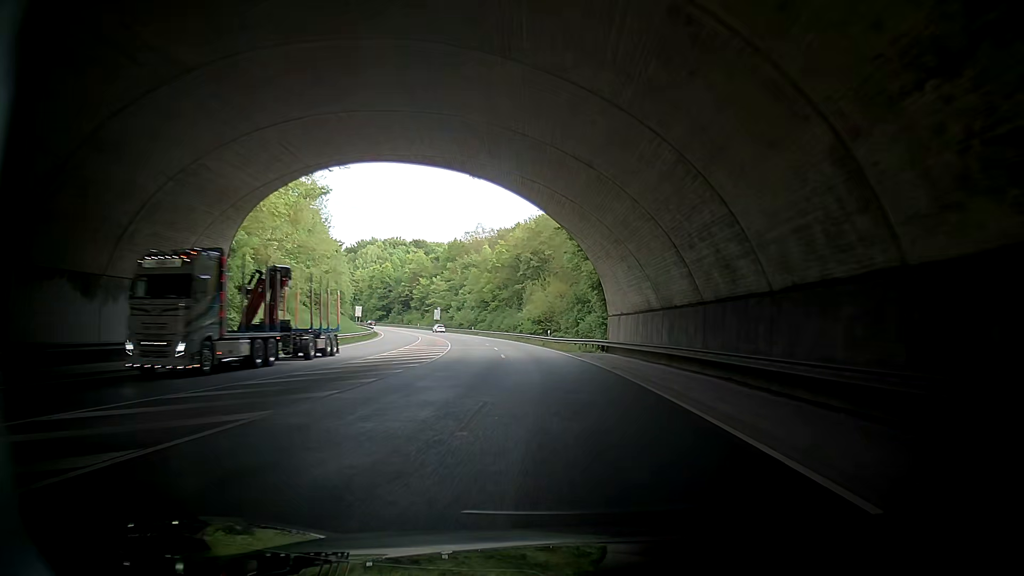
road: primary_link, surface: asphalt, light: Day
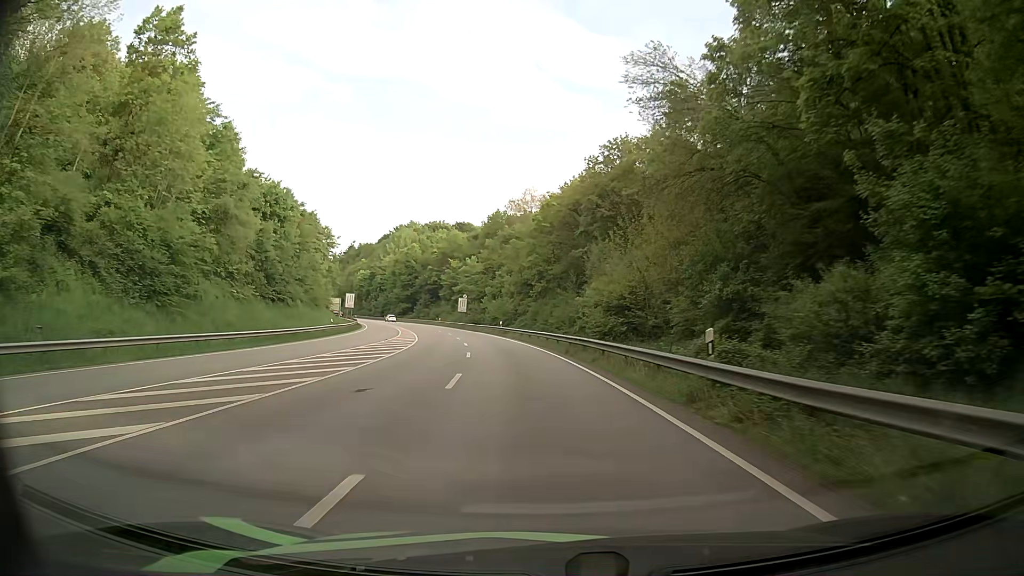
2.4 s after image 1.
(+1.1, +43.4) m; -2°
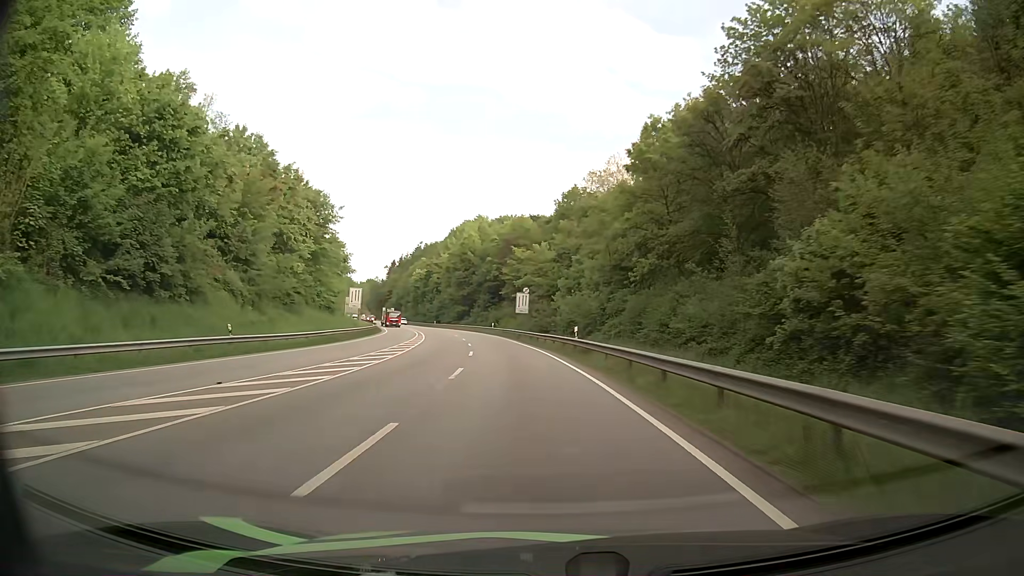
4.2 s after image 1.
(-2.3, +33.3) m; -7°
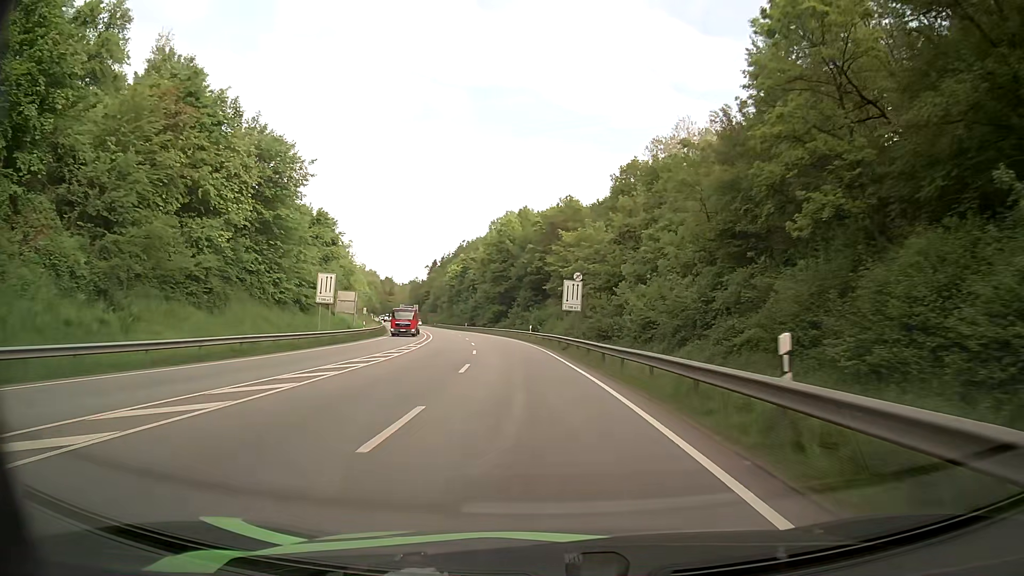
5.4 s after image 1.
(-1.0, +22.6) m; -4°
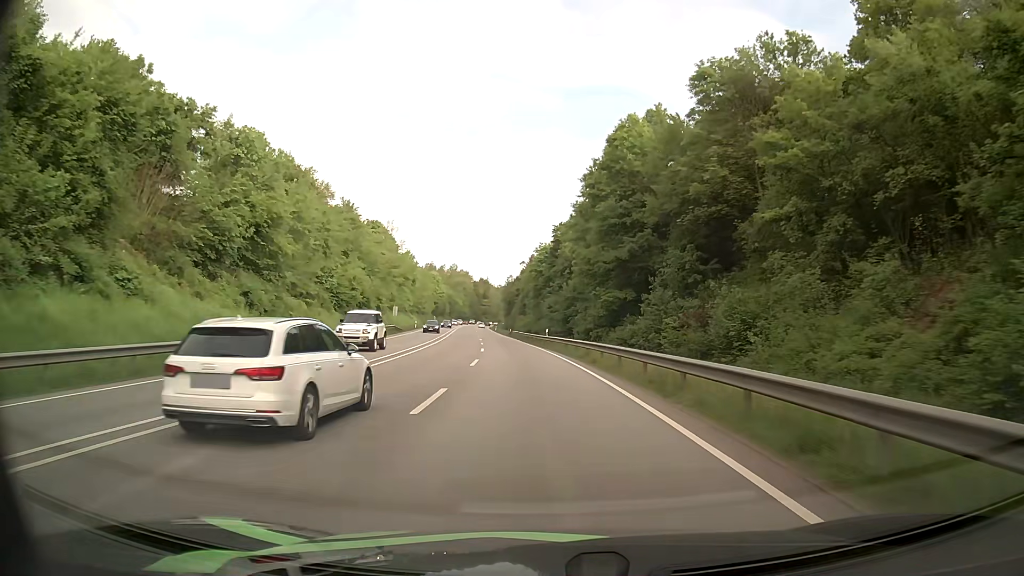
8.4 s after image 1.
(-5.0, +57.7) m; -10°
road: primary
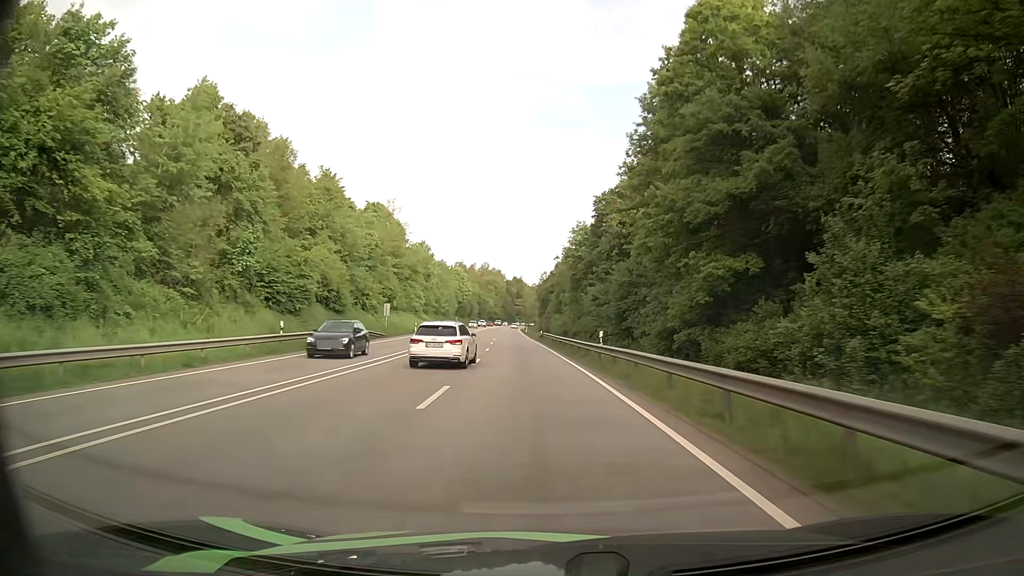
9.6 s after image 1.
(-0.6, +23.9) m; -3°
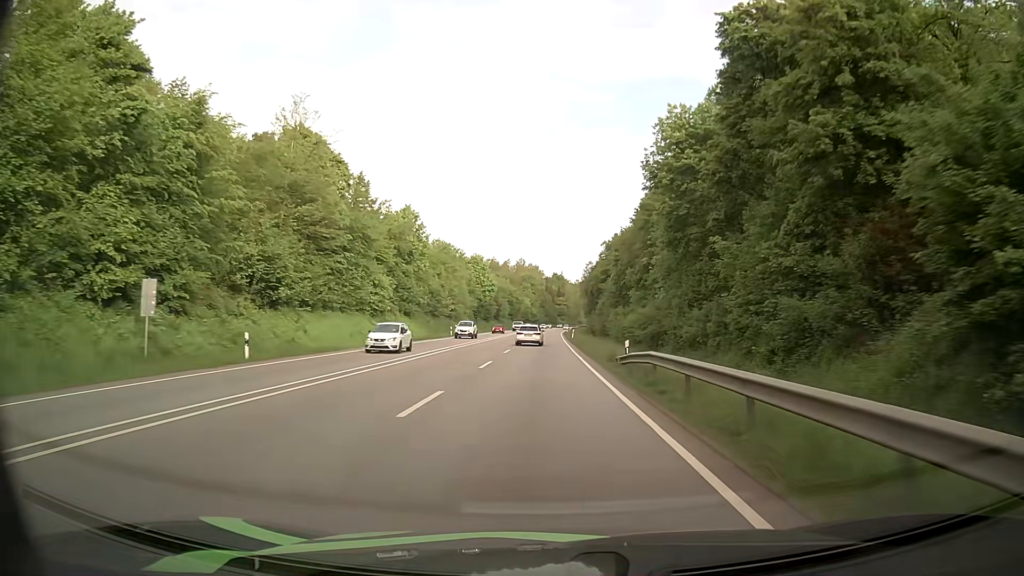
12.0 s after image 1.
(-1.9, +49.9) m; -4°
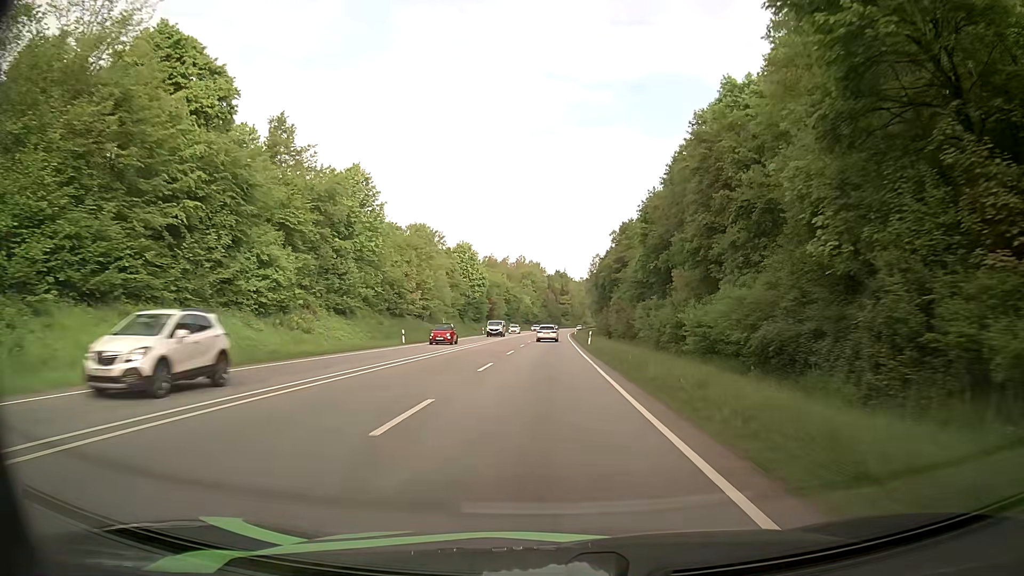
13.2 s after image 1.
(-0.1, +26.3) m; 0°
(0, +10) (0, +20) (0, +30) (0, +40) (0, +50) (0, +60) (0, +70) (+1, +80) (+1, +90) (+1, +100) m
